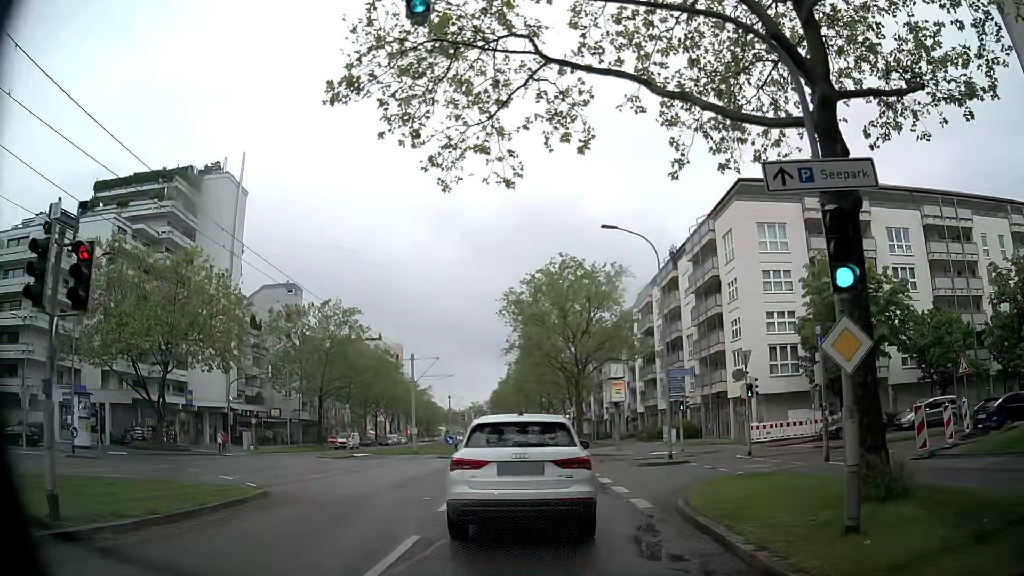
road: tertiary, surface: asphalt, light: Day
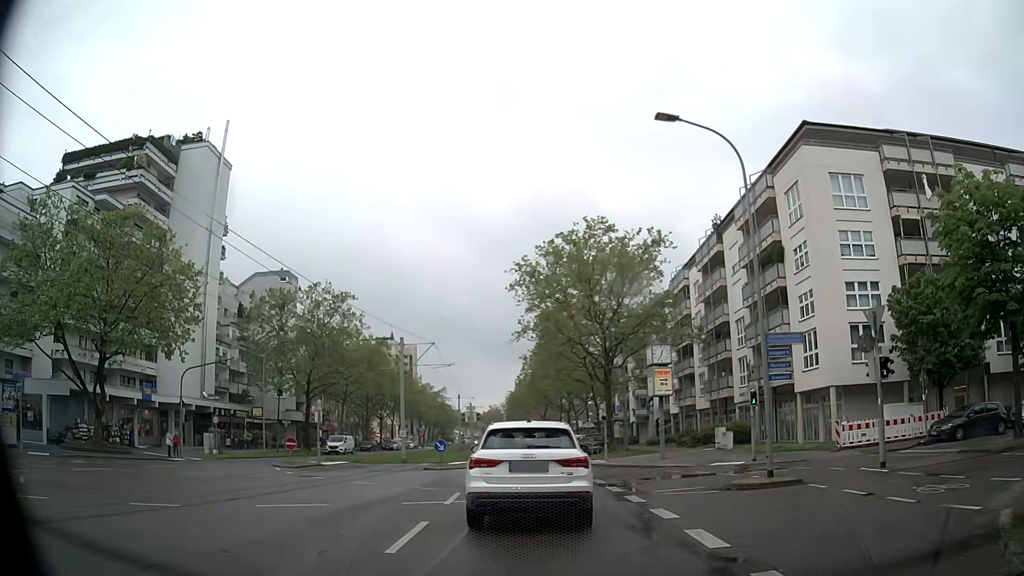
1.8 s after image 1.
(0.0, +10.2) m; -1°
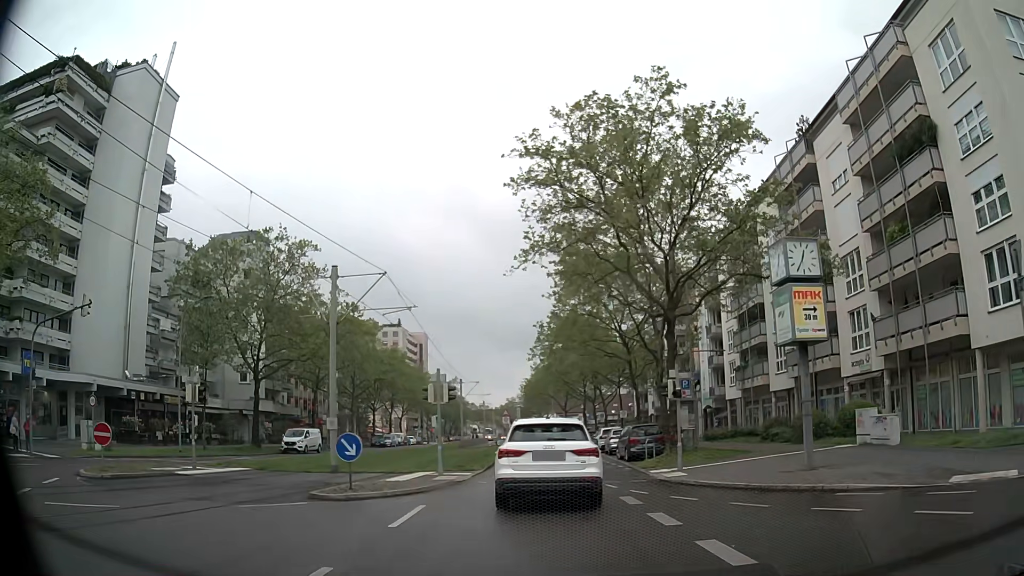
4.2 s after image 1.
(-0.3, +16.6) m; -2°
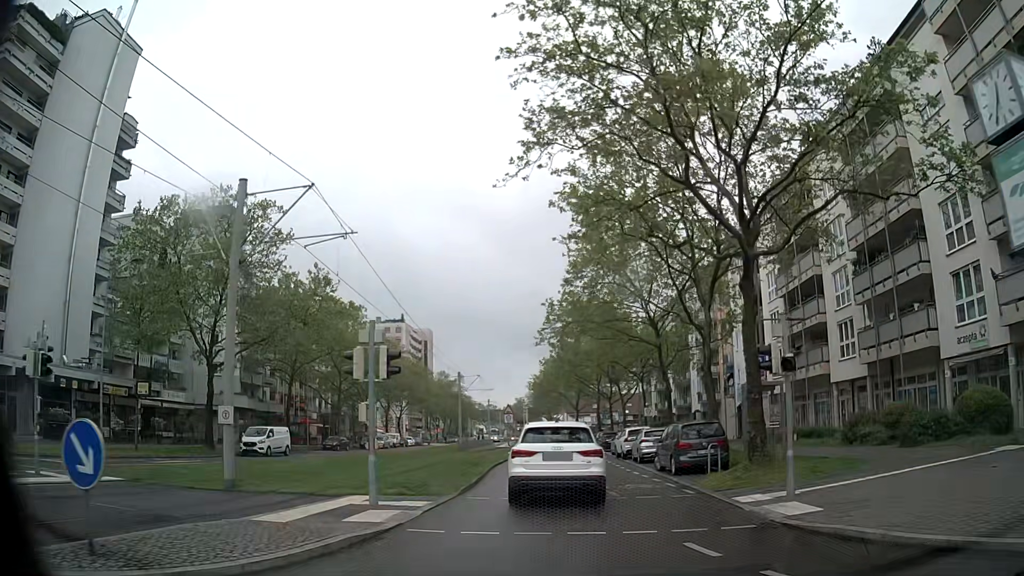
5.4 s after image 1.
(-0.1, +9.1) m; -1°
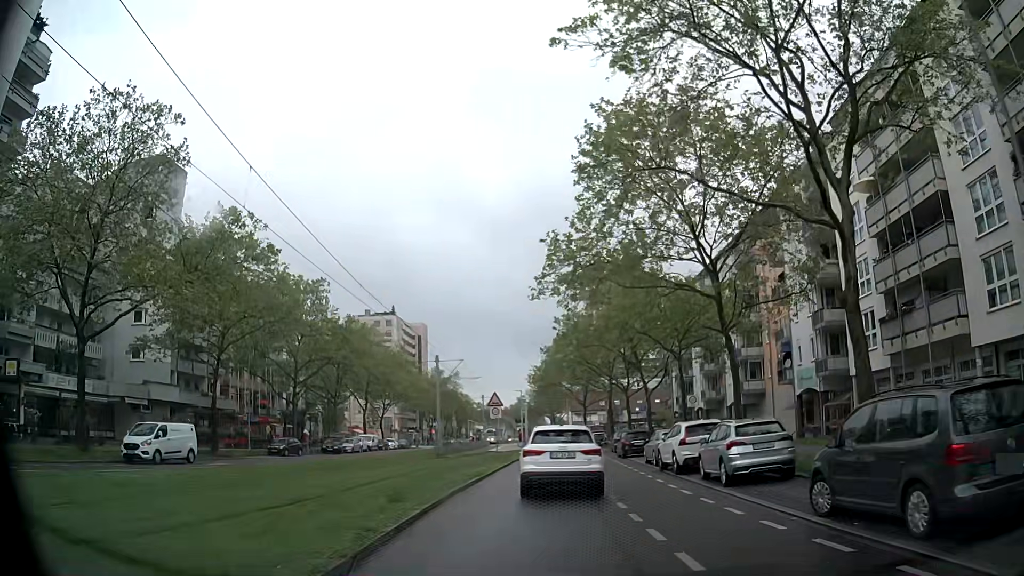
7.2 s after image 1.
(+0.1, +14.1) m; 0°
